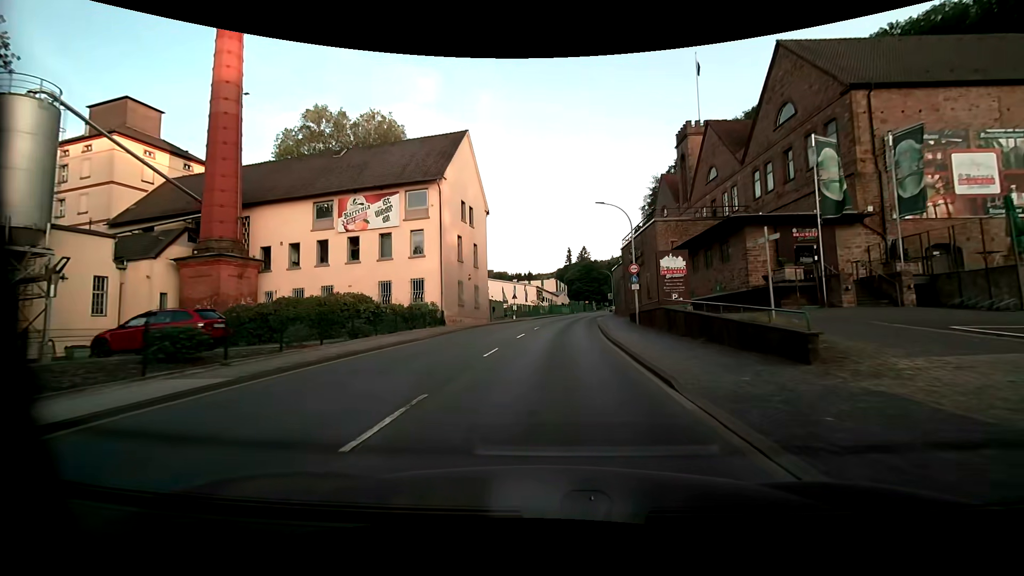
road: primary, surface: asphalt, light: Day
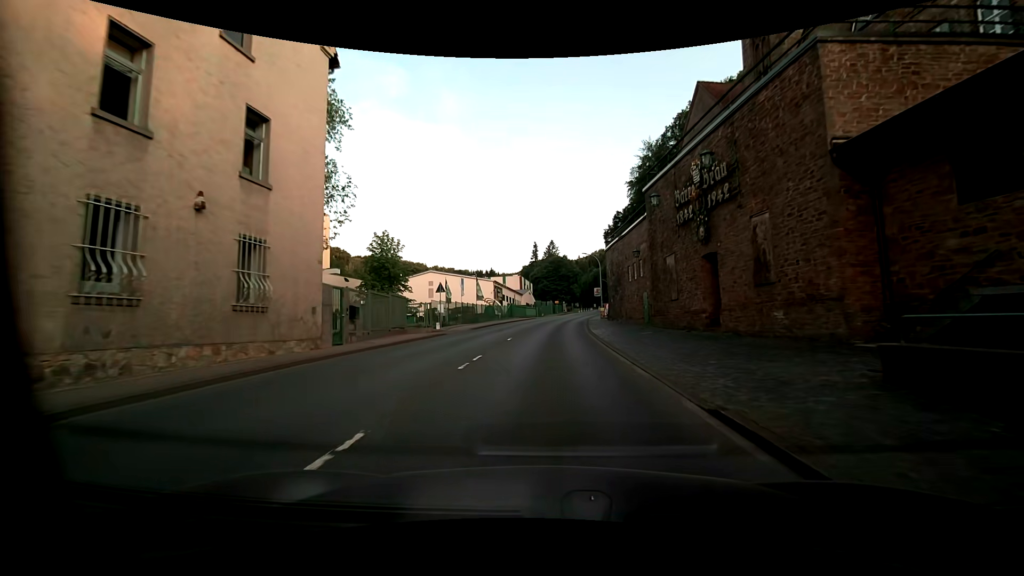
(+1.1, +29.1) m; +4°
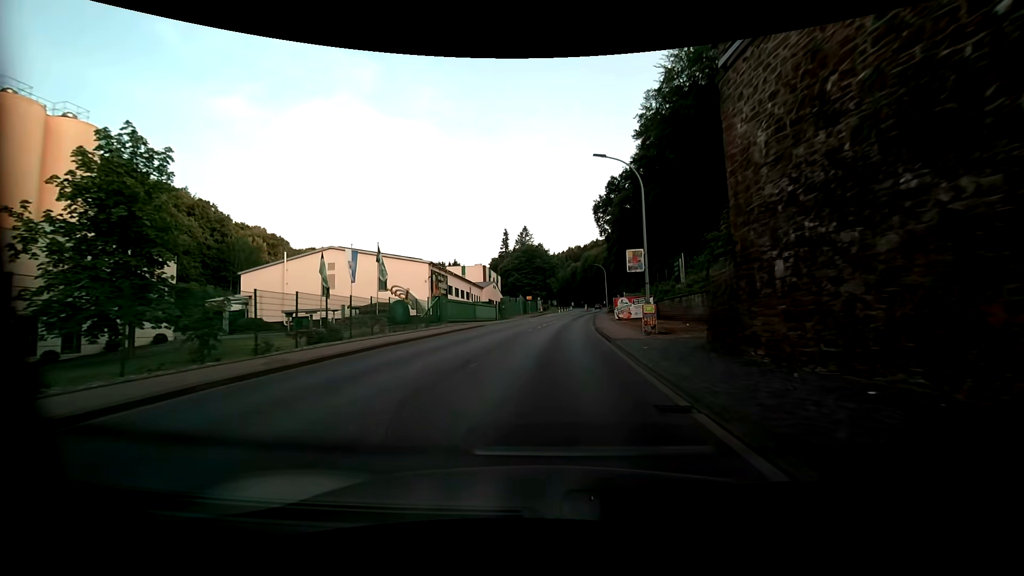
(+0.9, +36.9) m; +2°
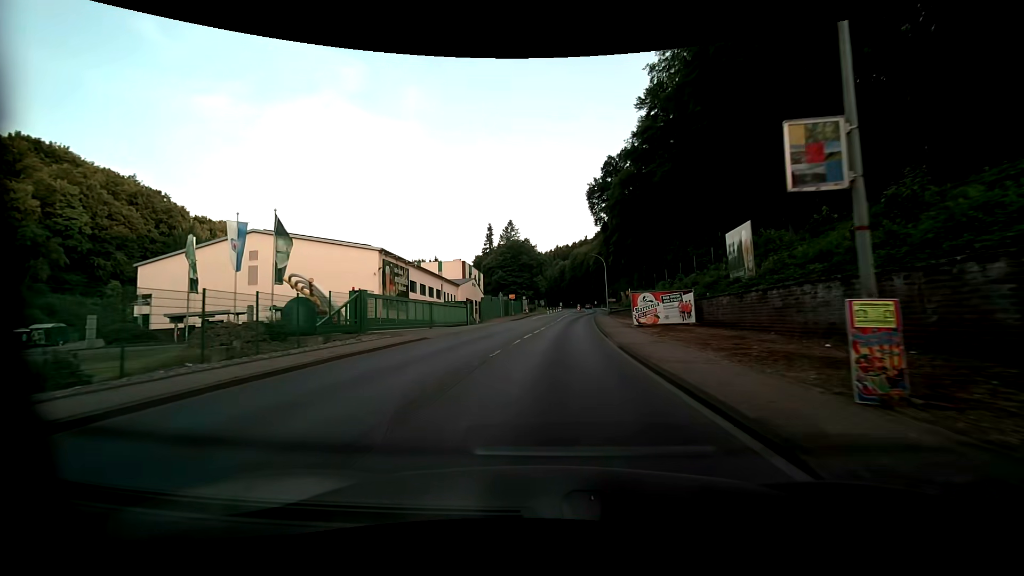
(+0.2, +14.6) m; +1°
(0, +10) (+1, +20) (+1, +30) (+2, +40) (+3, +50) (+4, +60) (+6, +70) (+8, +80) (+9, +89) (+10, +99) m
